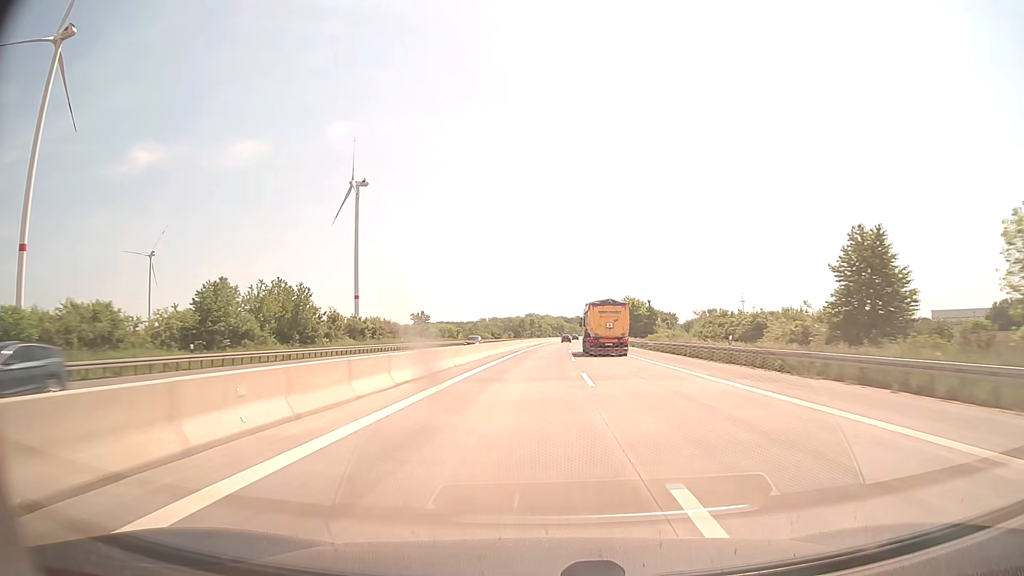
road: motorway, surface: asphalt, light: Day
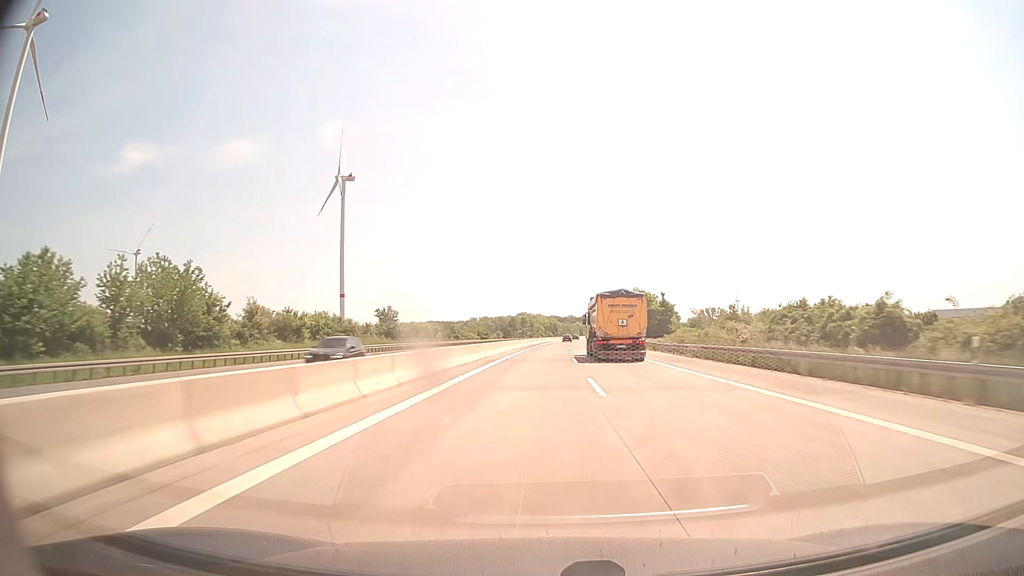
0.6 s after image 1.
(+0.1, +20.8) m; +1°
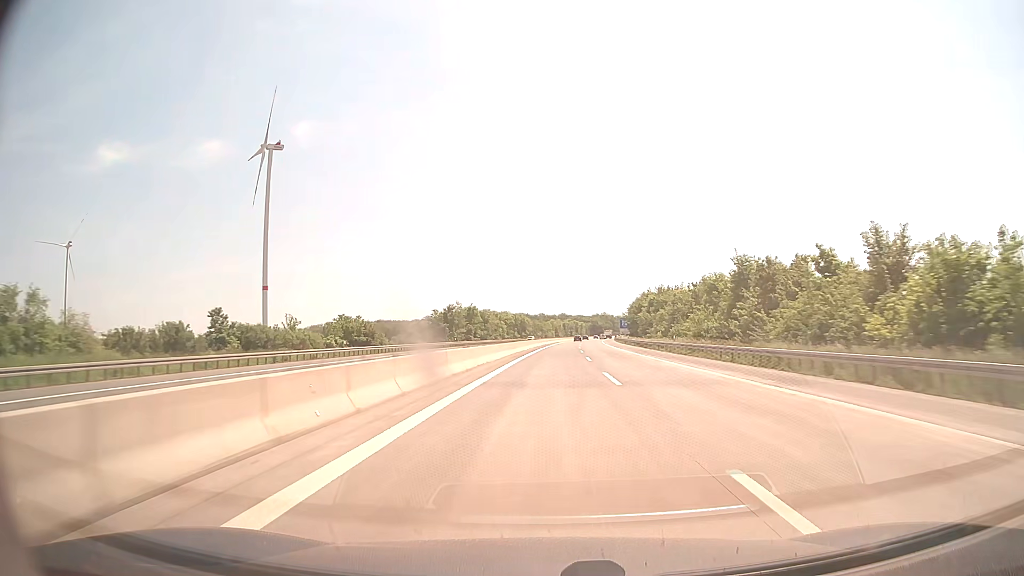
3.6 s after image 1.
(+2.6, +104.1) m; +2°
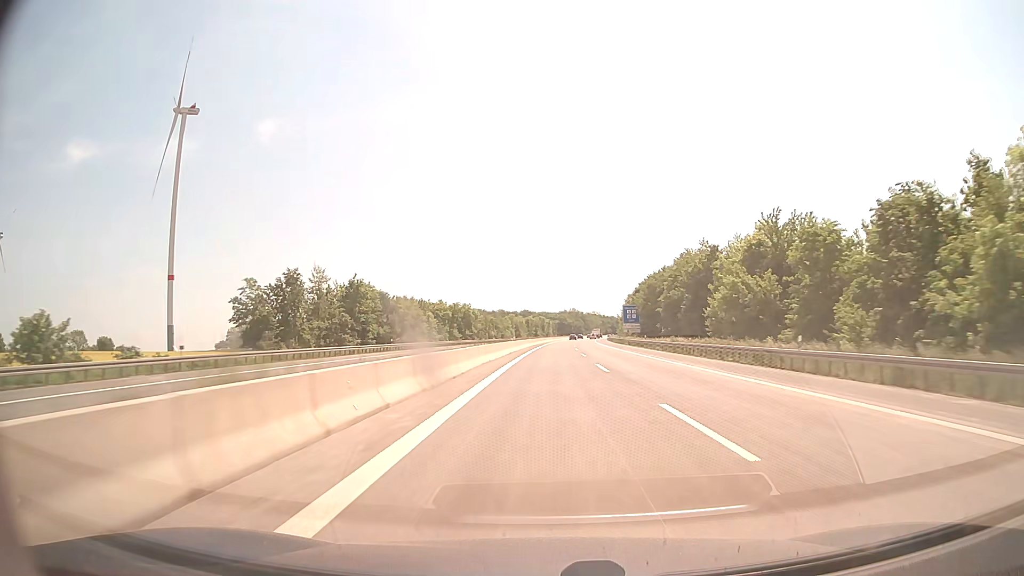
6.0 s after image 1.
(+2.3, +83.2) m; +3°
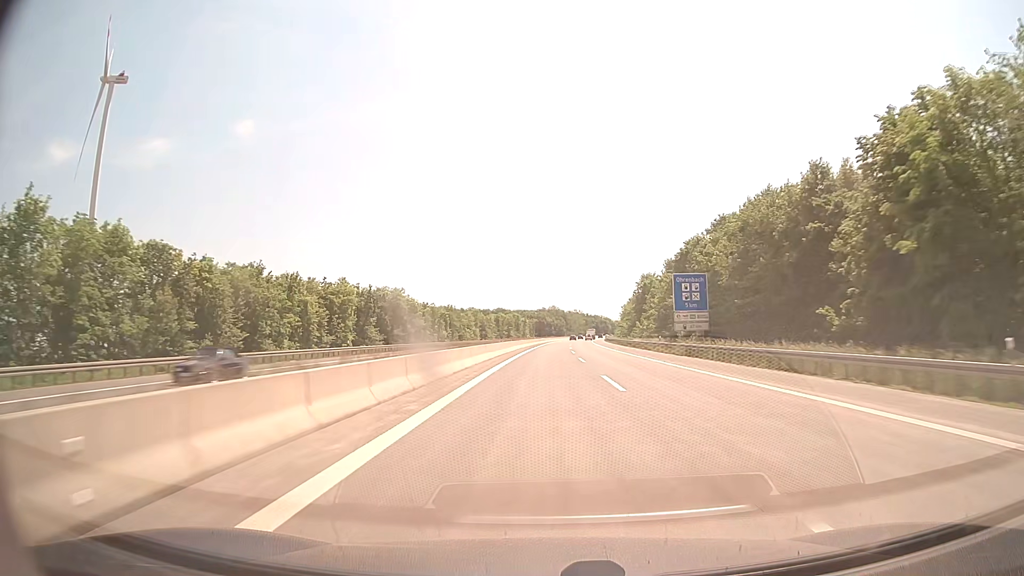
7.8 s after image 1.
(+1.3, +62.4) m; +2°
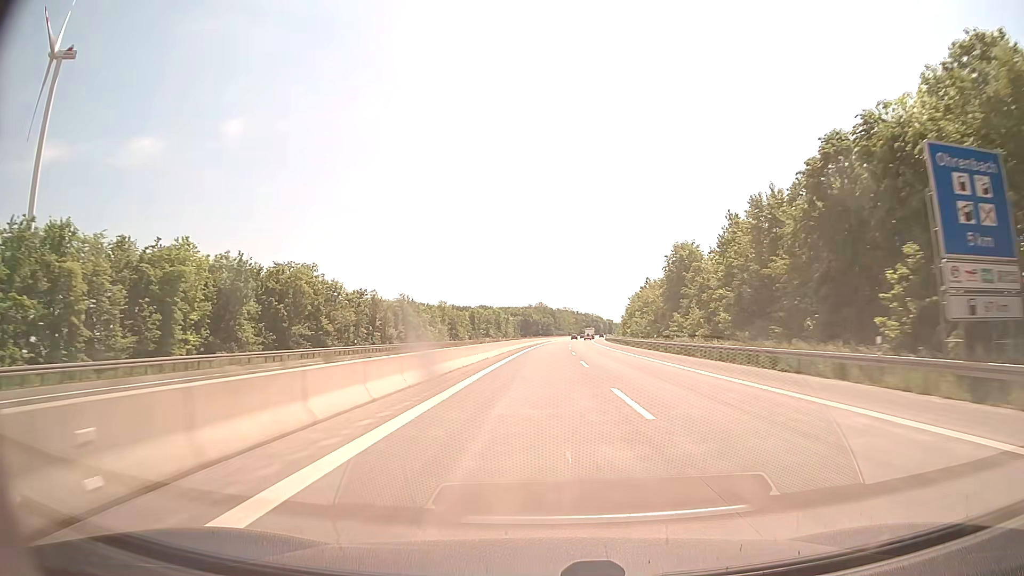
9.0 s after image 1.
(+0.4, +41.6) m; +1°
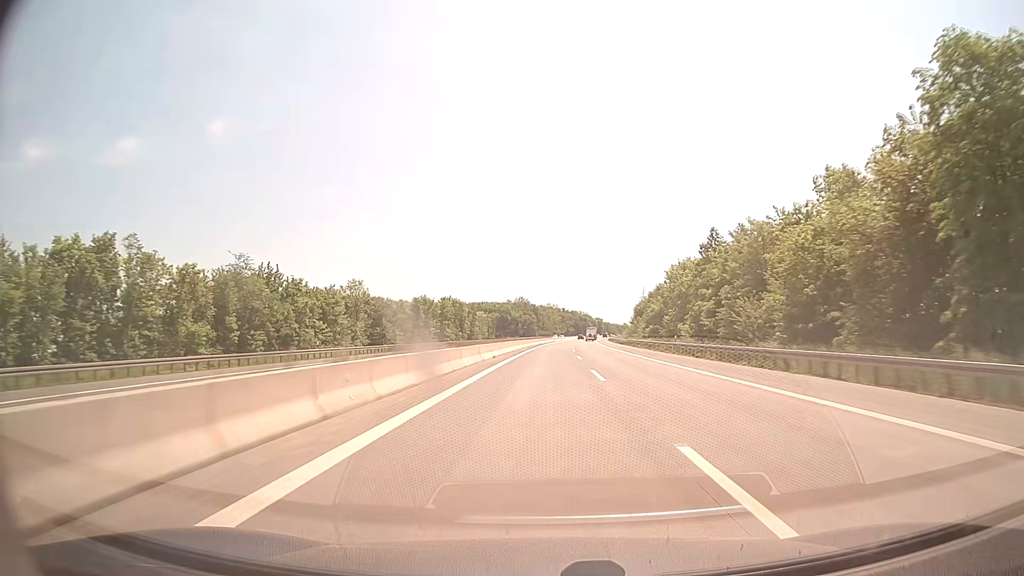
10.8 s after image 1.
(+0.8, +62.4) m; +1°
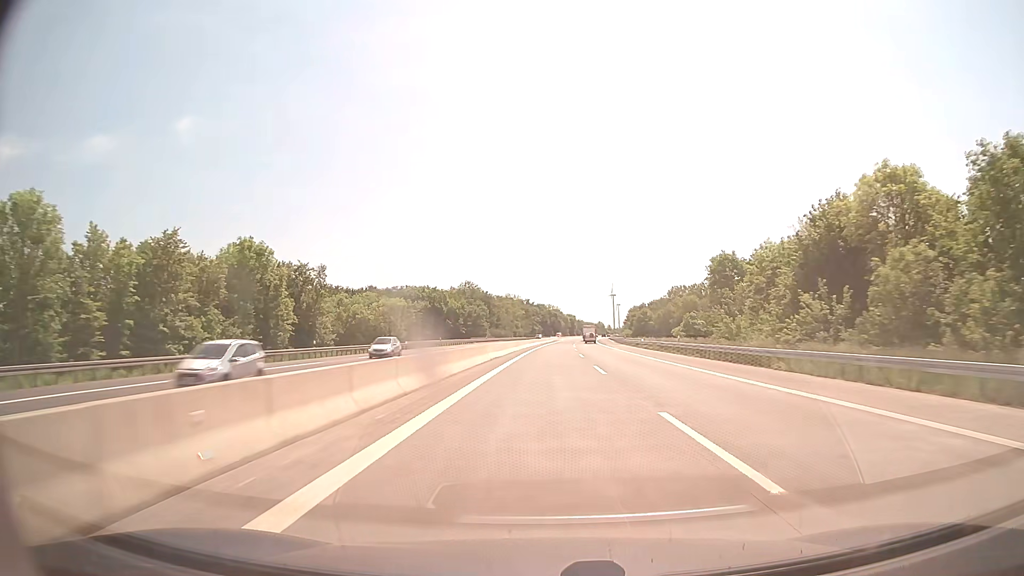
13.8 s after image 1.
(+2.5, +104.1) m; +3°
(0, +10) (0, +20) (0, +30) (0, +40) (+1, +50) (+1, +60) (+1, +70) (+2, +80) (+2, +90) (+3, +100) m
